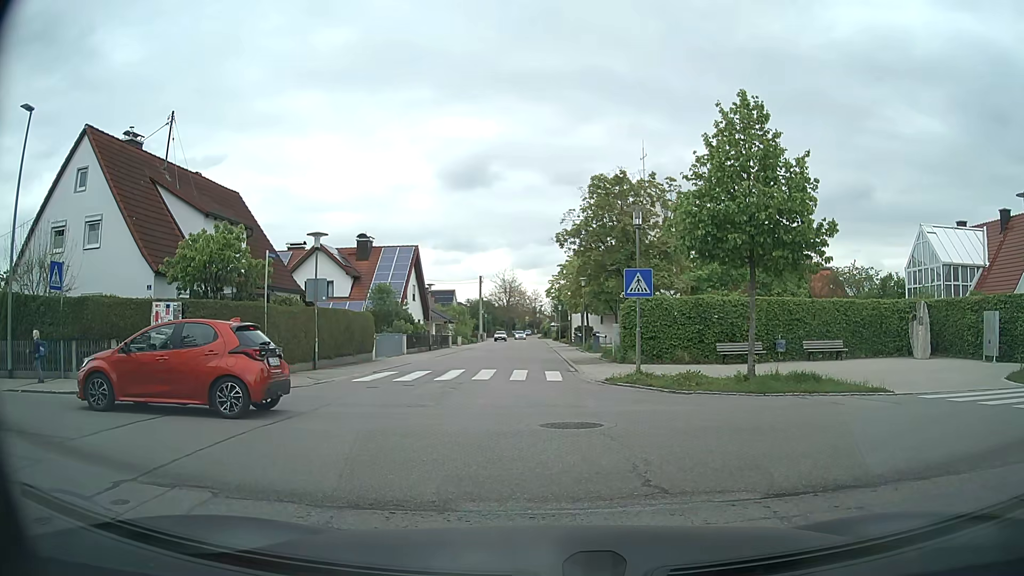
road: residential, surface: asphalt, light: Day
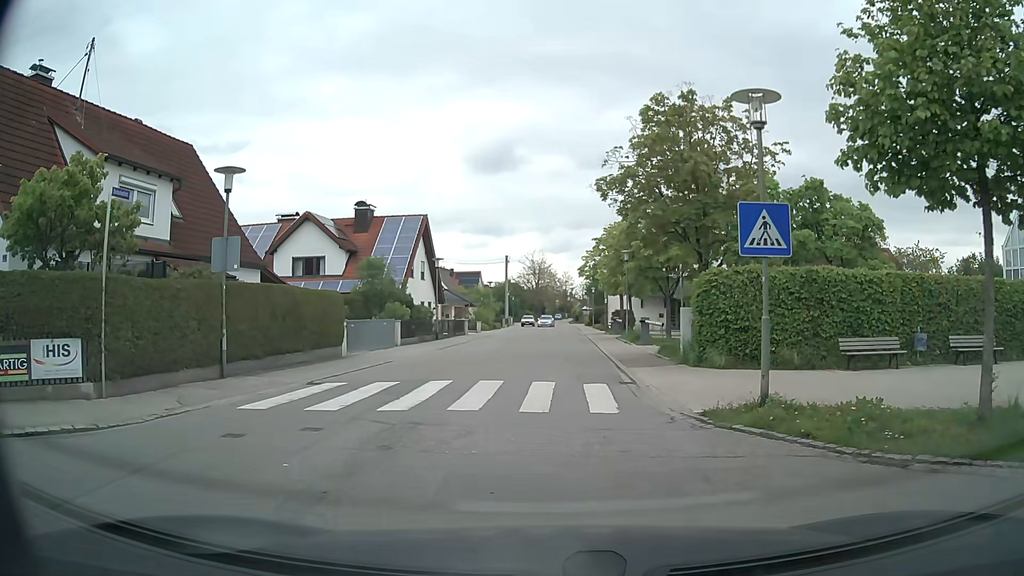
(-0.1, +9.1) m; -3°
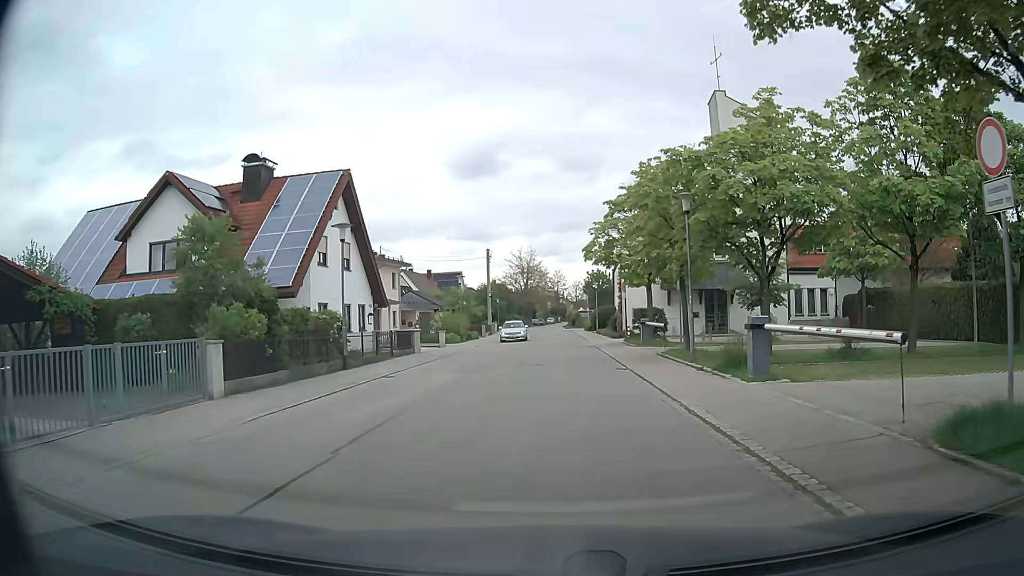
(0.0, +17.2) m; +1°
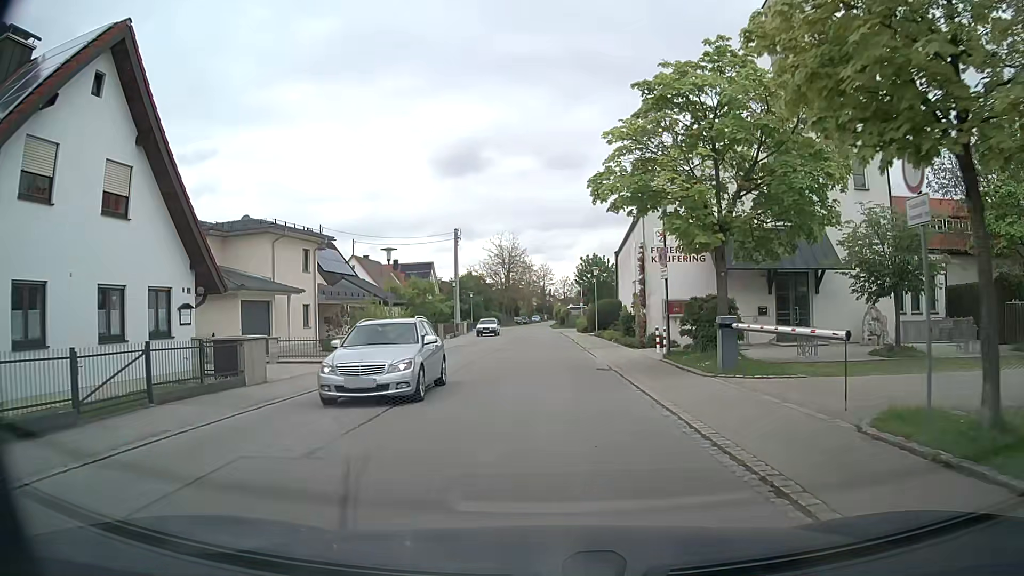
(+0.3, +17.2) m; +1°
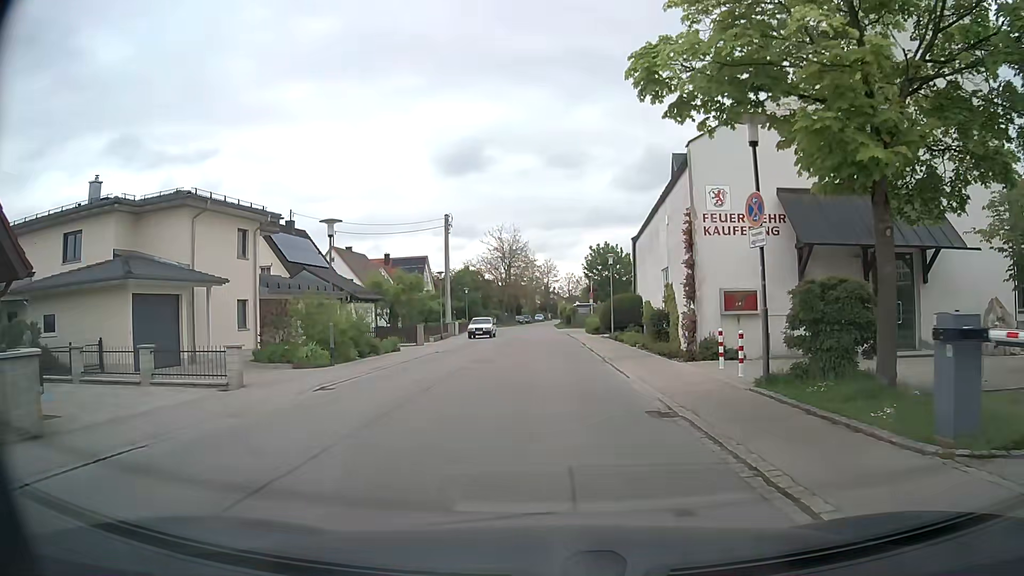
(0.0, +8.6) m; 0°
(0, +10) (0, +20) (0, +30) (0, +40) (0, +50) (0, +60) (-1, +70) (-1, +80) (-1, +90) (-1, +100) m
